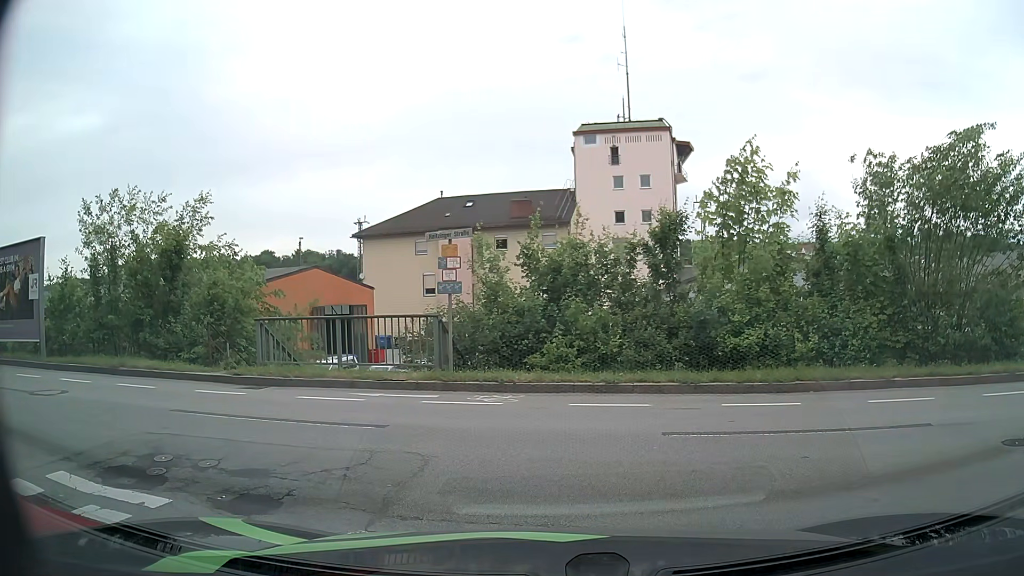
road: residential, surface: asphalt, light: Day
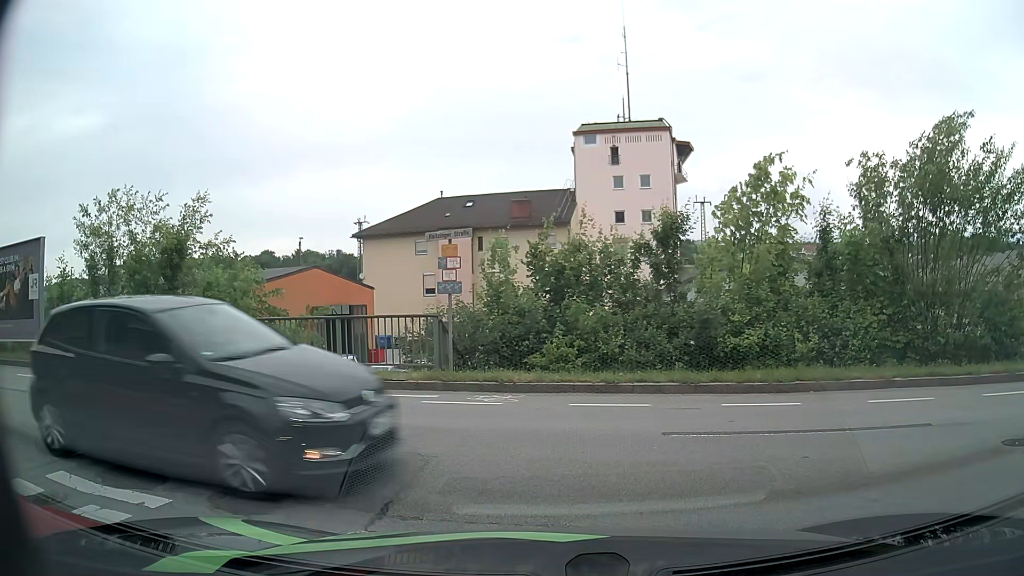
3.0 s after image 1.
(0.0, 0.0) m; 0°
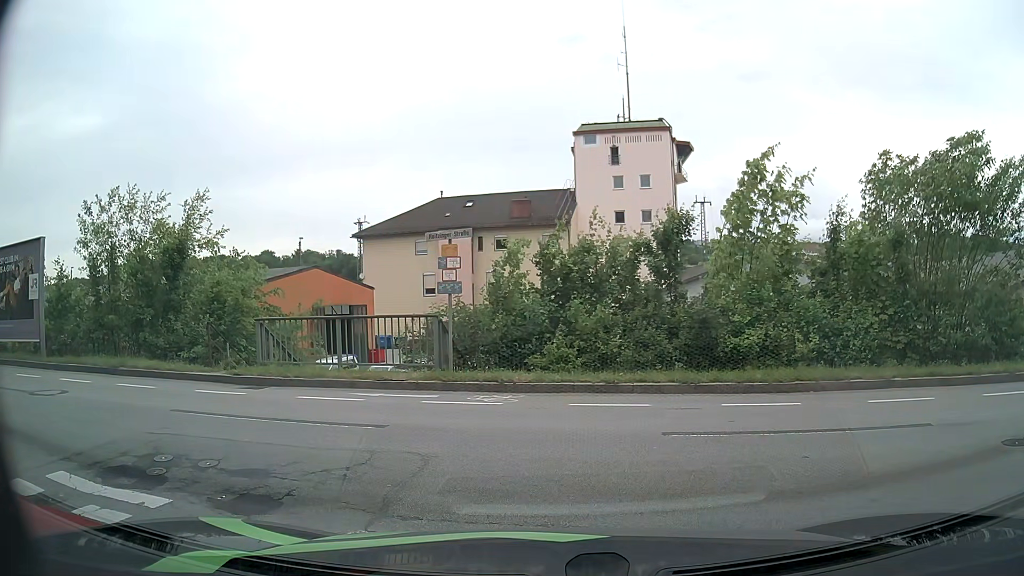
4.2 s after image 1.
(0.0, 0.0) m; 0°
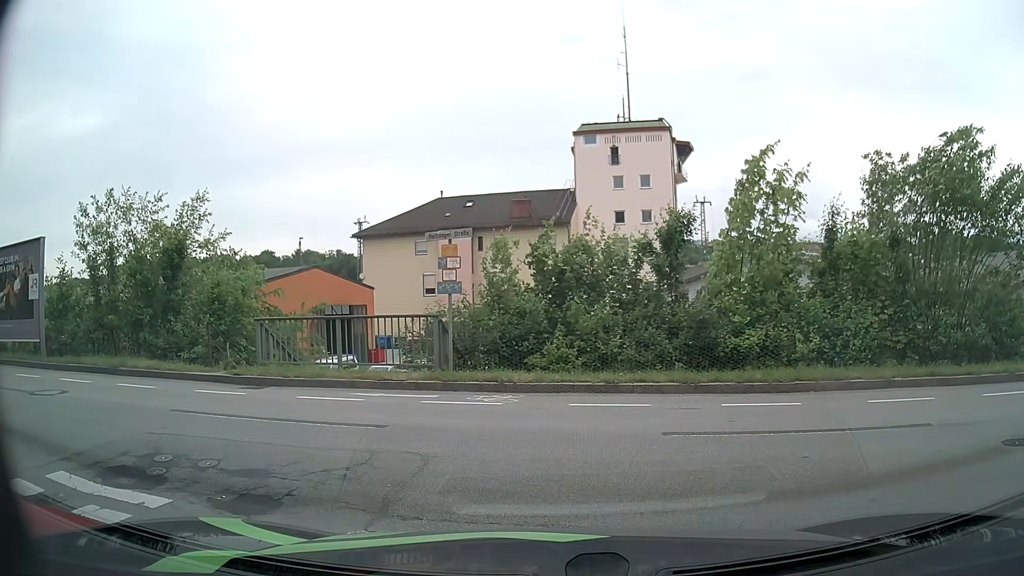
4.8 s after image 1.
(0.0, 0.0) m; 0°
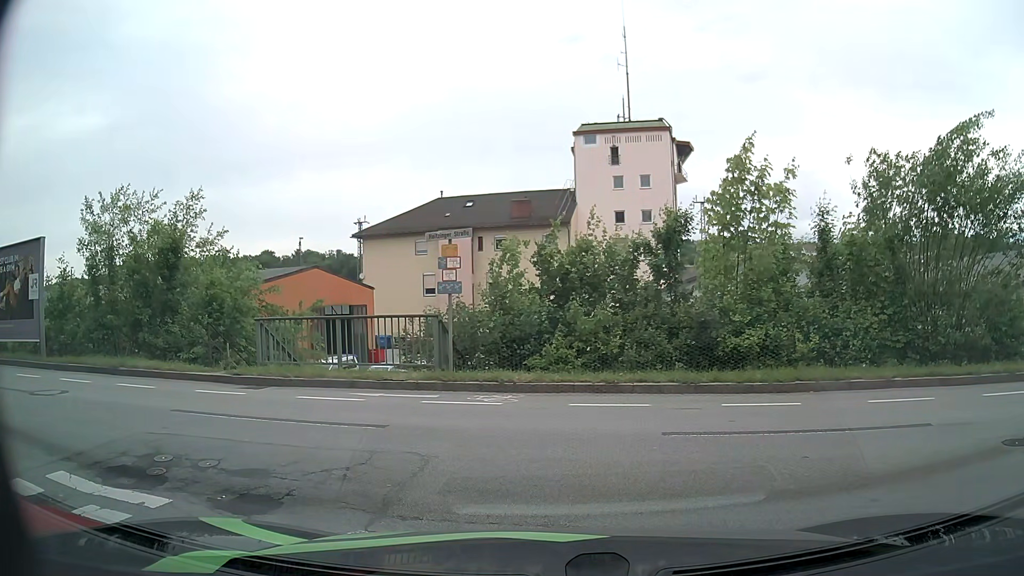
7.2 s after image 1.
(0.0, 0.0) m; 0°
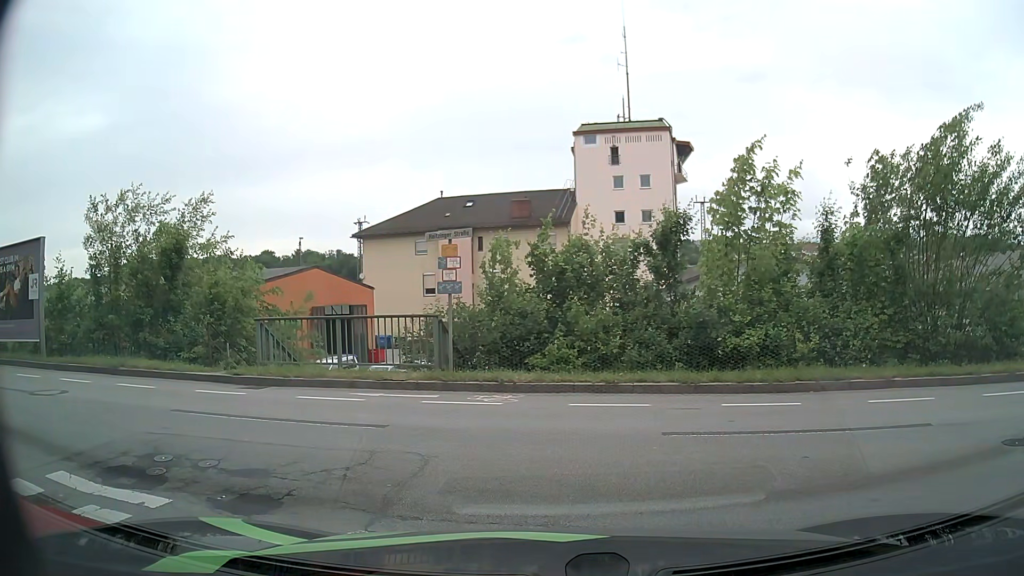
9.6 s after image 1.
(0.0, 0.0) m; 0°
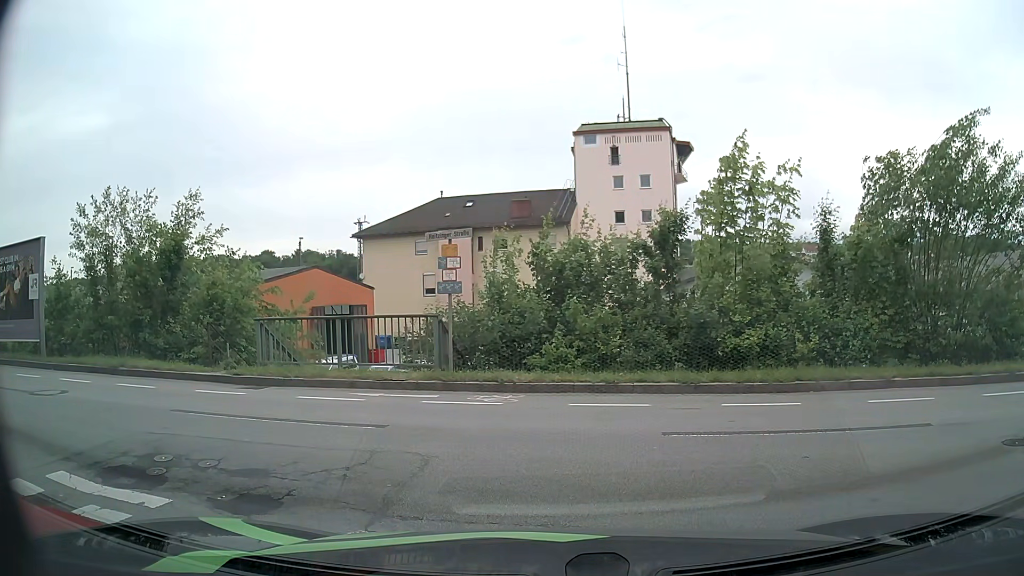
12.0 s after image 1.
(0.0, 0.0) m; 0°
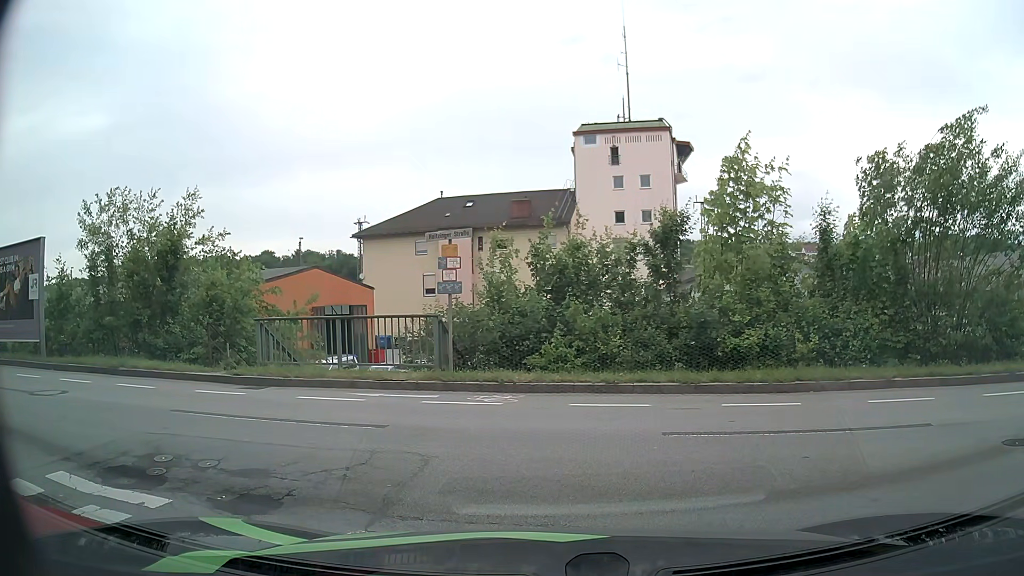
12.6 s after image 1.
(0.0, 0.0) m; 0°
(-5, +8) (-14, +11) (-24, +13) (-34, +14) (-44, +15) (-54, +16) (-64, +17) (-74, +18) (-84, +20) (-93, +21) m
